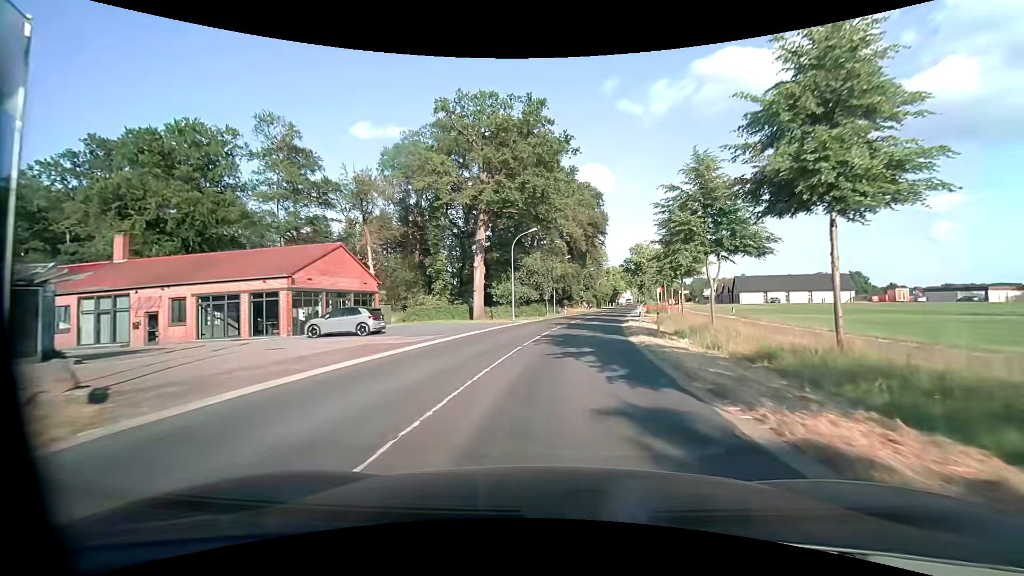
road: secondary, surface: asphalt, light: Day
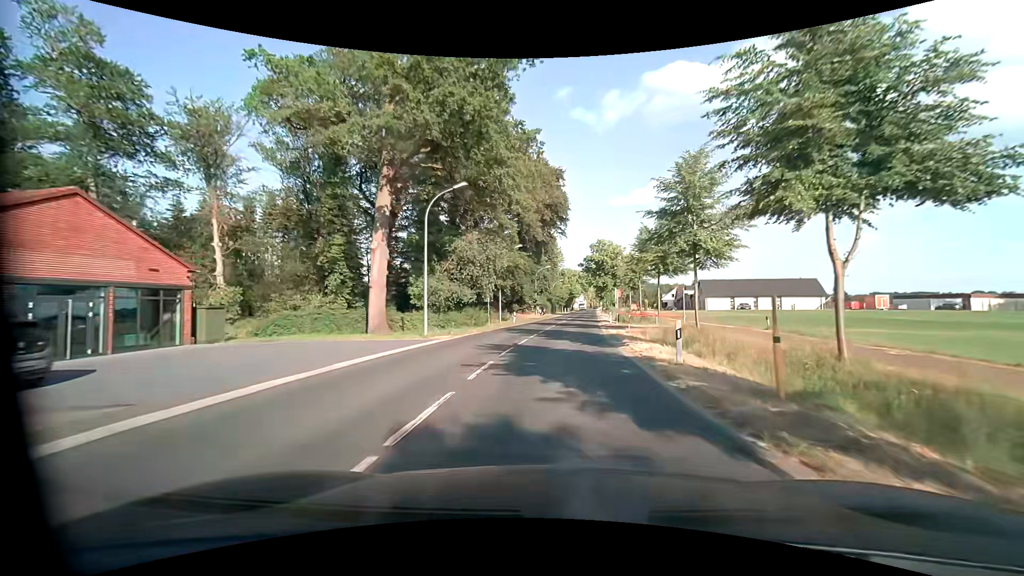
(+0.8, +16.2) m; +5°
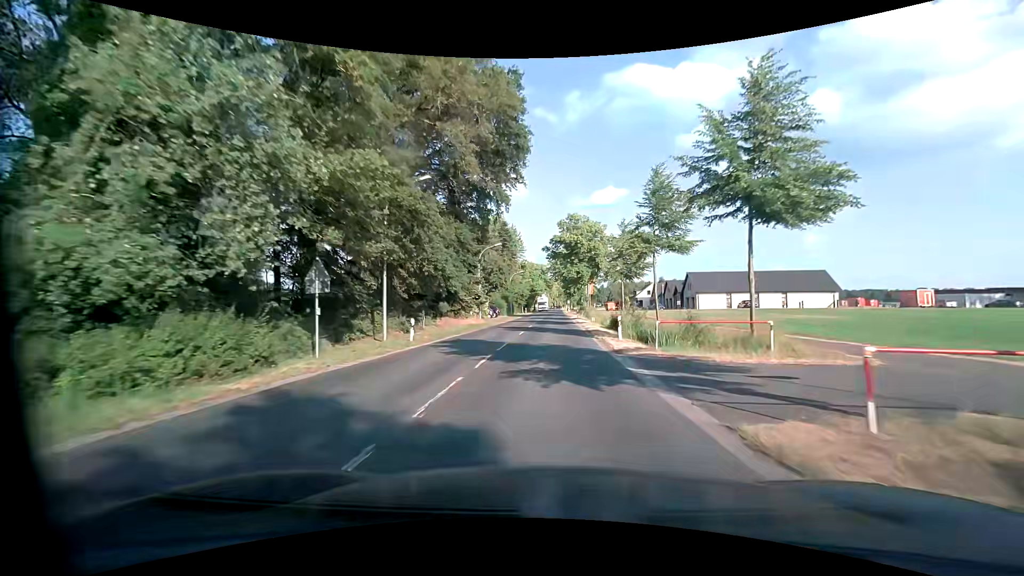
(+1.3, +25.0) m; +5°
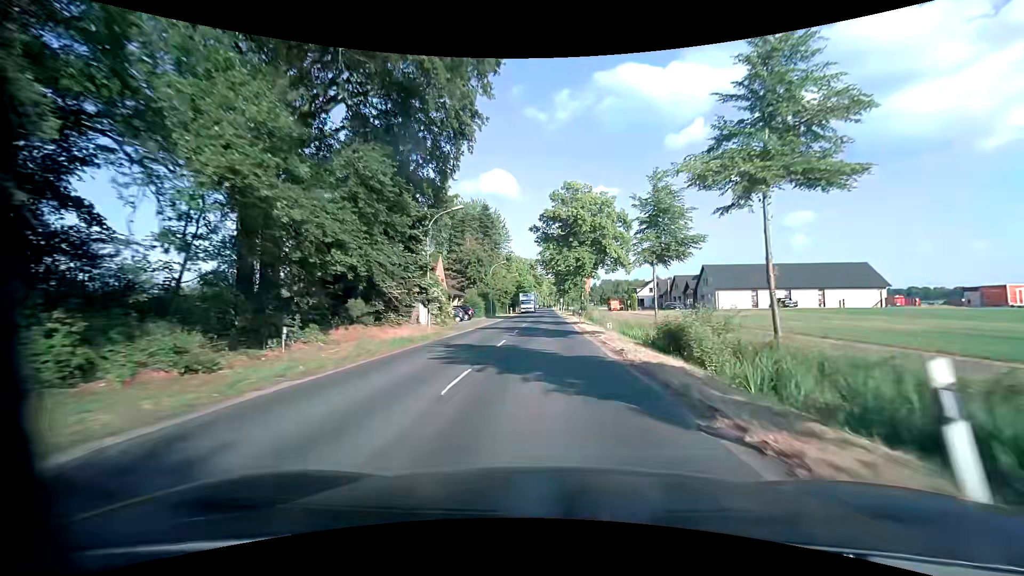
(+0.1, +16.9) m; +1°
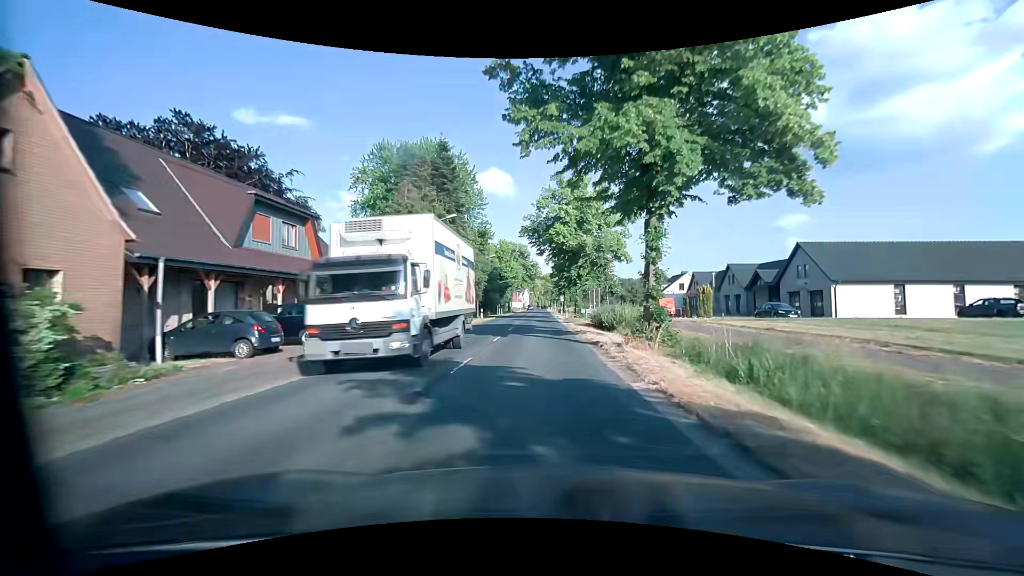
(+0.3, +34.0) m; 0°
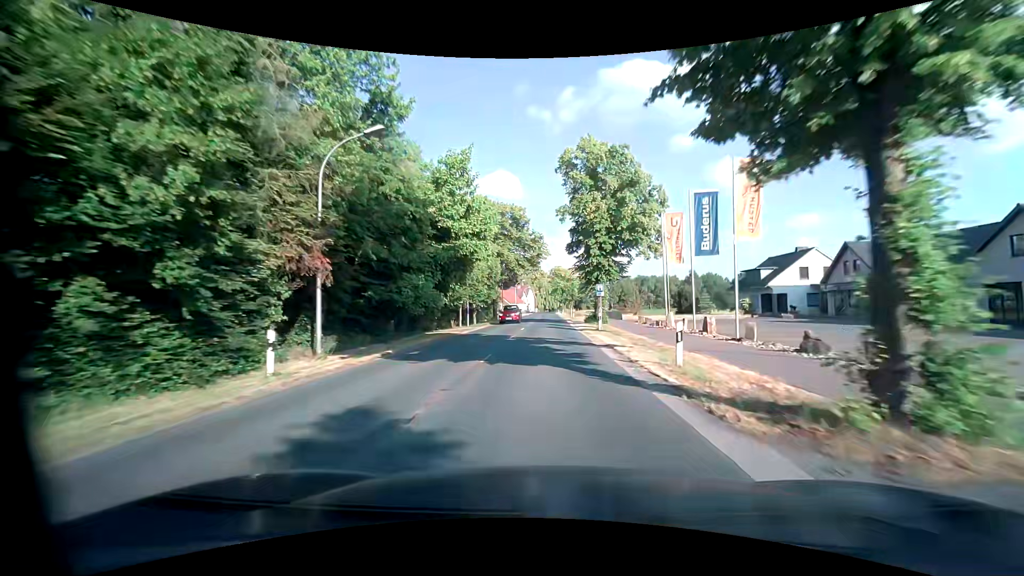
(-0.1, +42.5) m; -1°
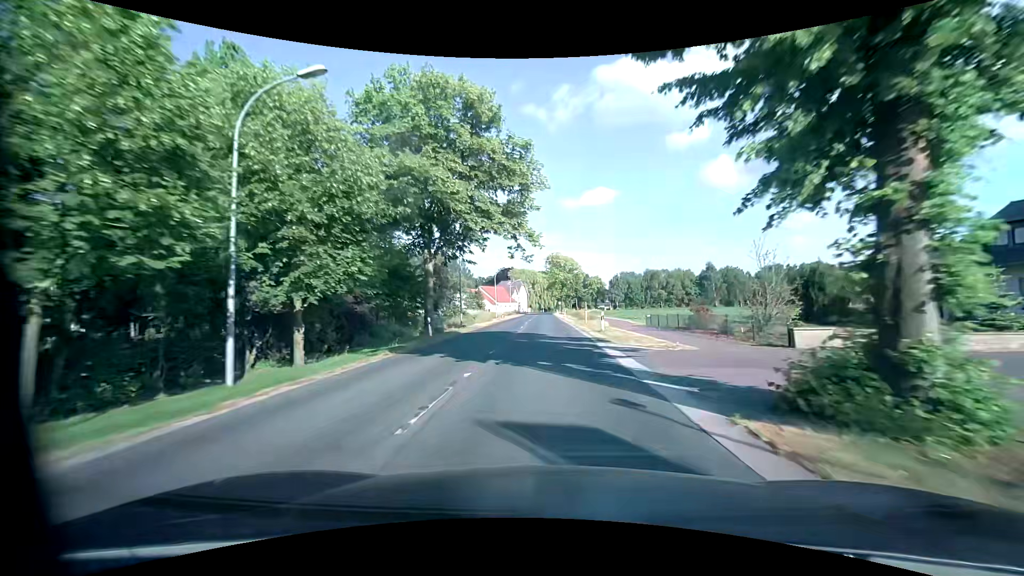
(+0.3, +34.0) m; +1°
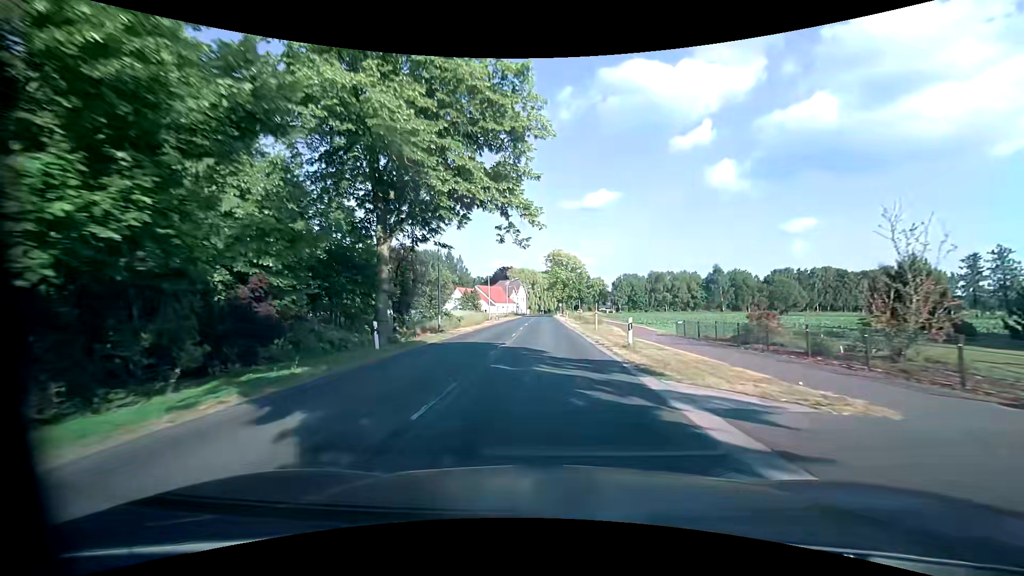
(-0.1, +8.5) m; -1°
